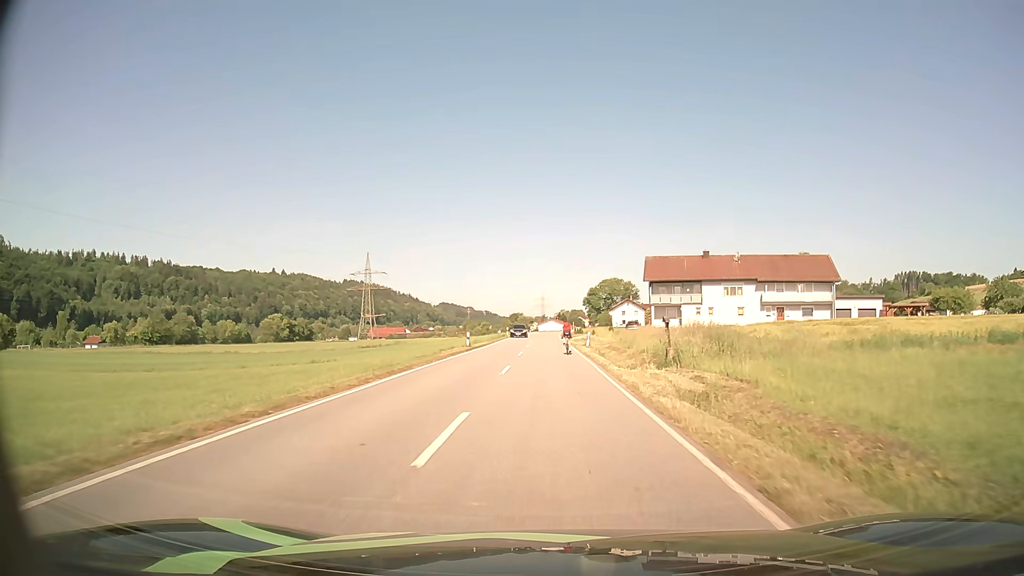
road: secondary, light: Day
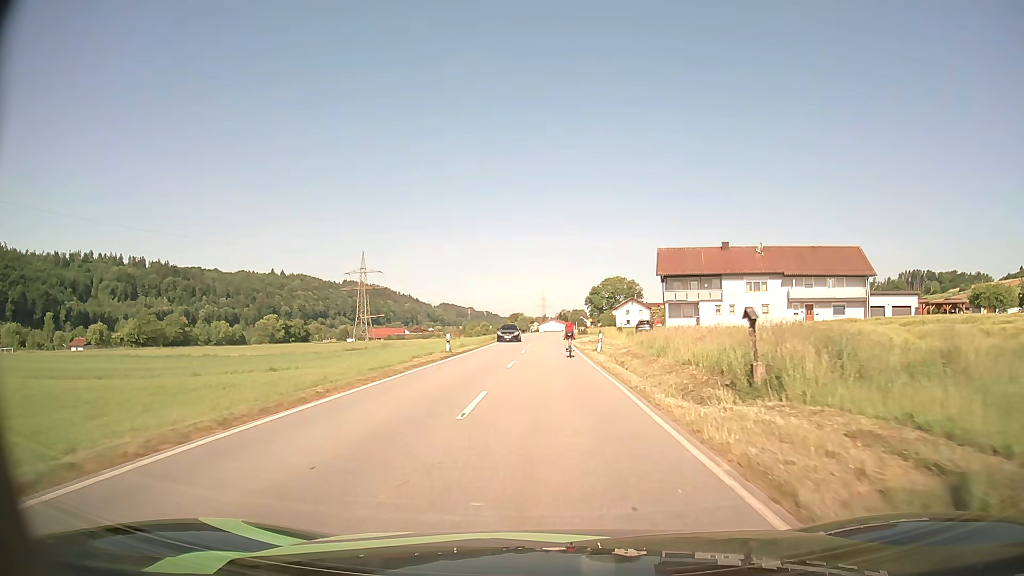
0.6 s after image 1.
(0.0, +8.7) m; 0°
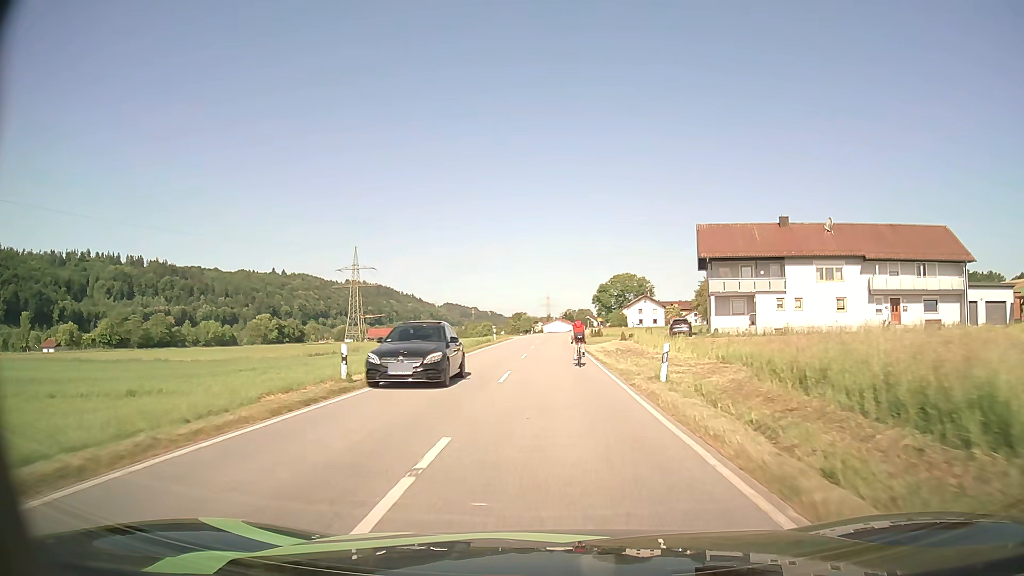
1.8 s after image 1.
(-0.1, +17.7) m; 0°
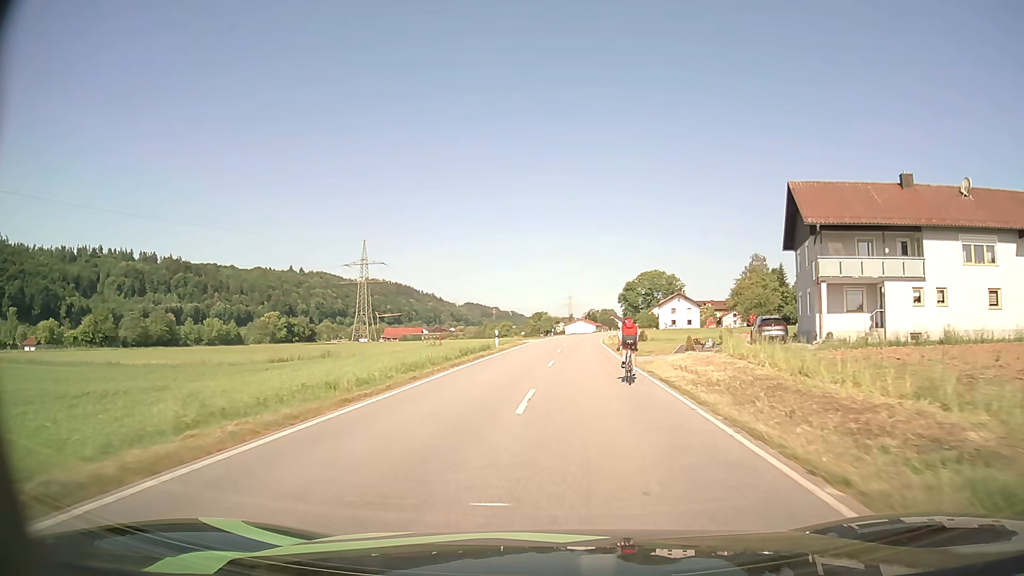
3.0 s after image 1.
(-0.3, +17.9) m; -2°
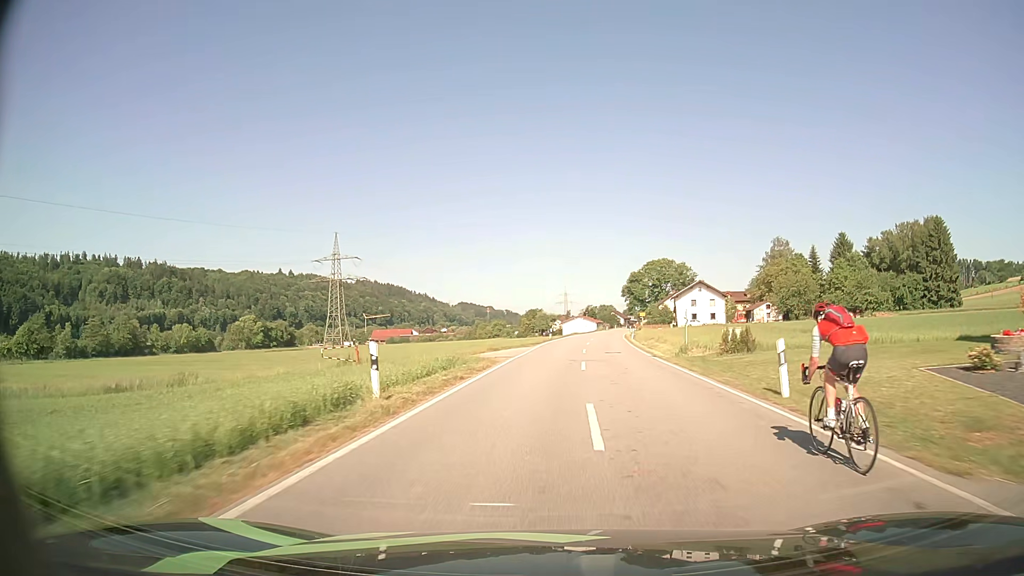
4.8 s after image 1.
(-0.1, +27.3) m; +1°
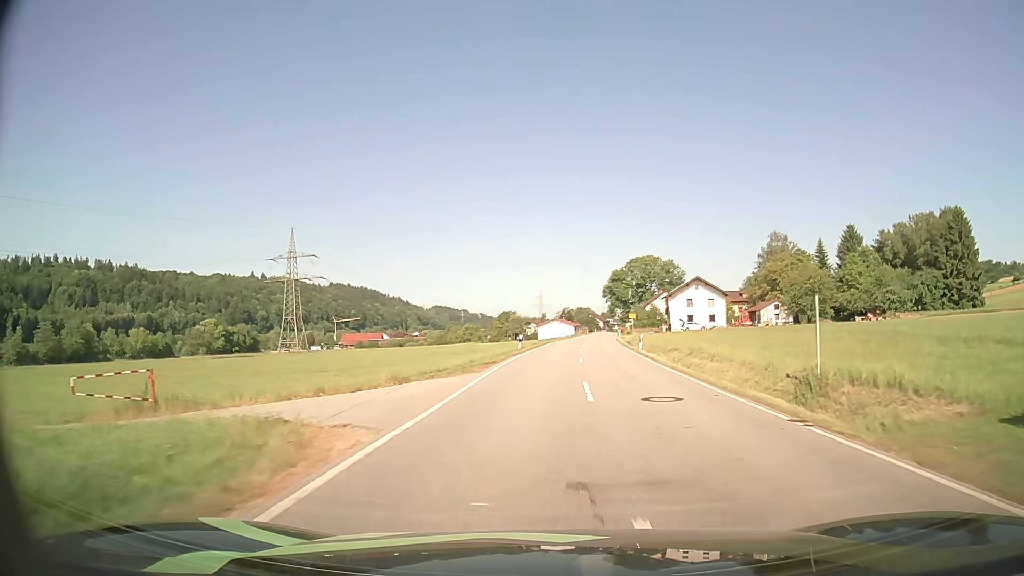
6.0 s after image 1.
(+0.3, +18.5) m; +2°
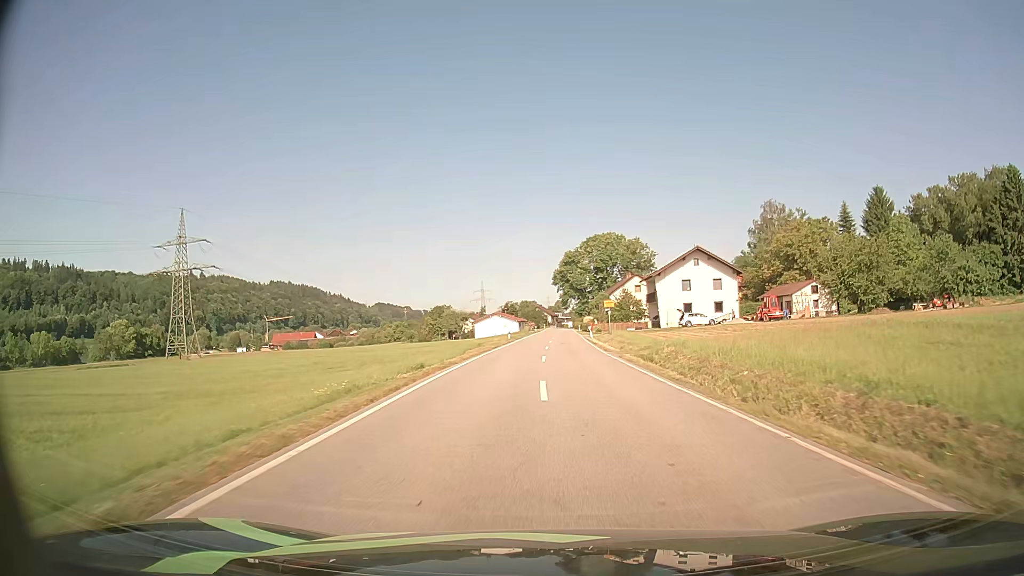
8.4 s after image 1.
(+1.5, +37.0) m; +5°
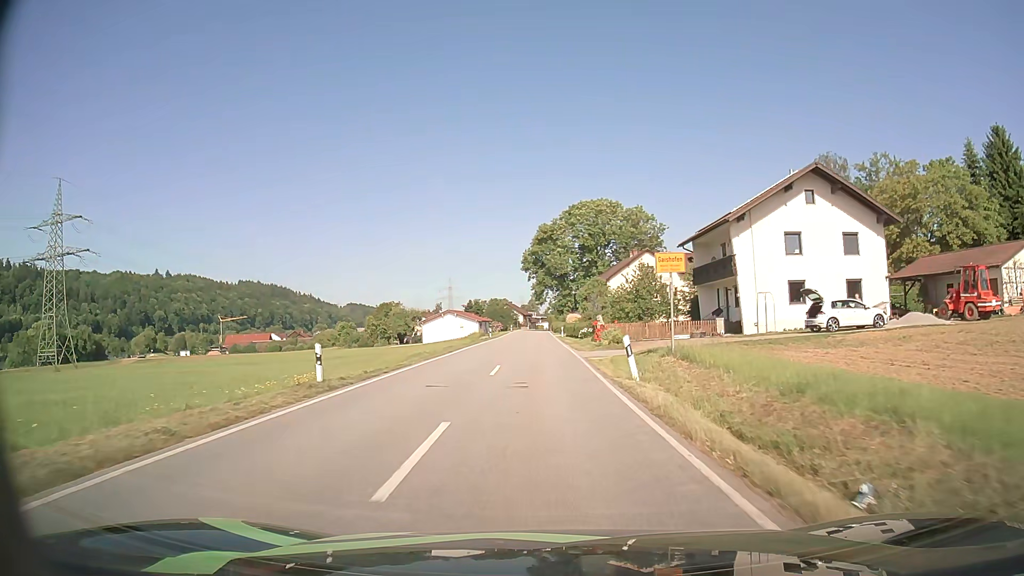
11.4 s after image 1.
(+1.3, +42.6) m; +2°
